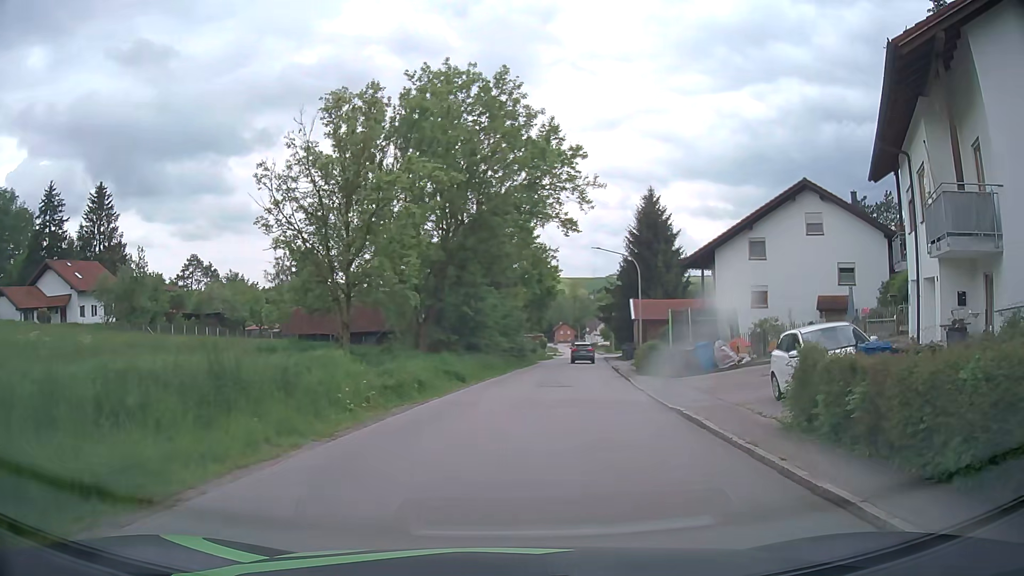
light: Day
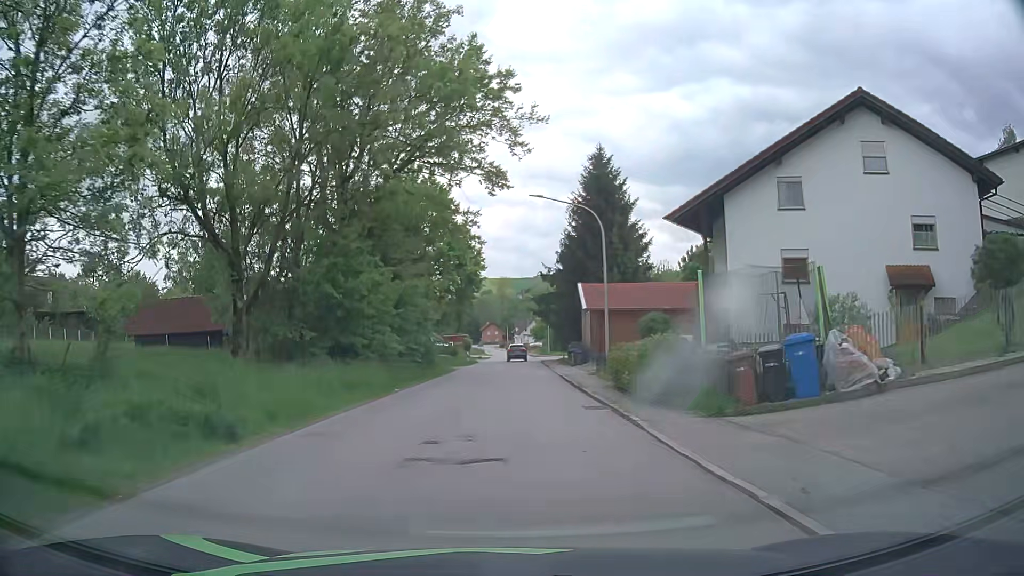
(+1.2, +15.2) m; +5°
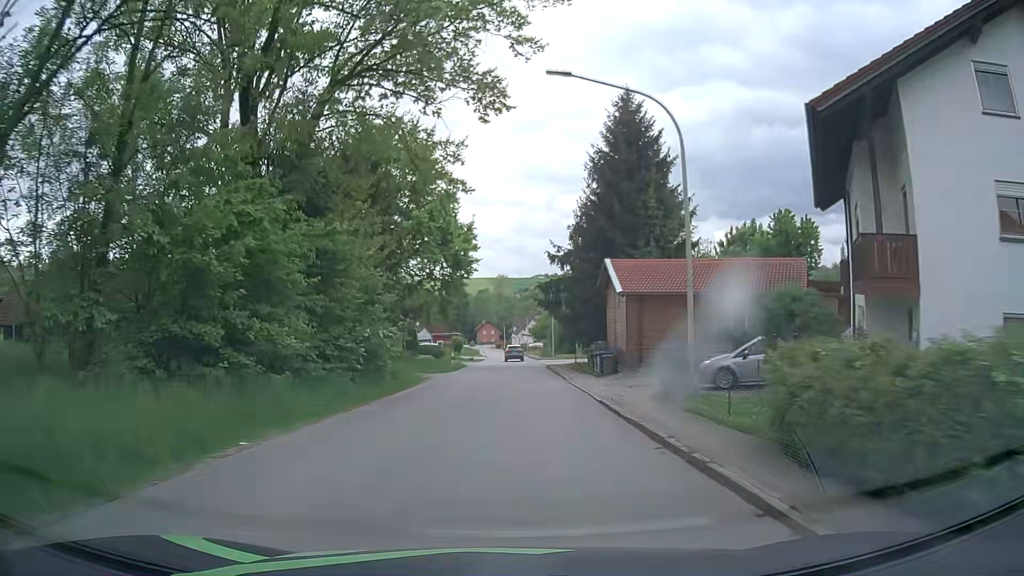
(+0.2, +13.1) m; +1°
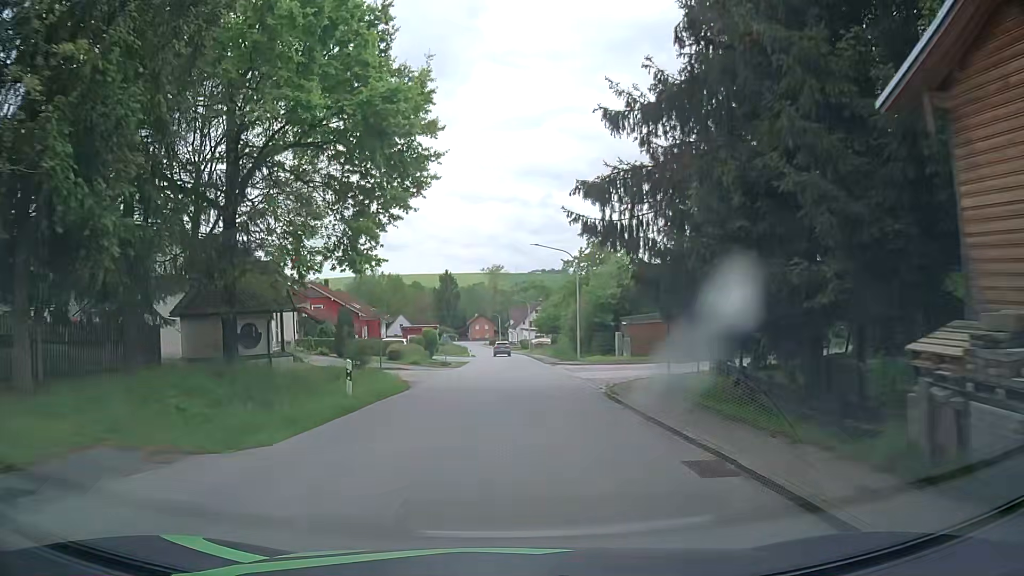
(+0.1, +27.9) m; 0°
(0, +10) (0, +20) (0, +30) (0, +40) (0, +50) (0, +60) (0, +70) (0, +80) (0, +90) (-1, +100) m
